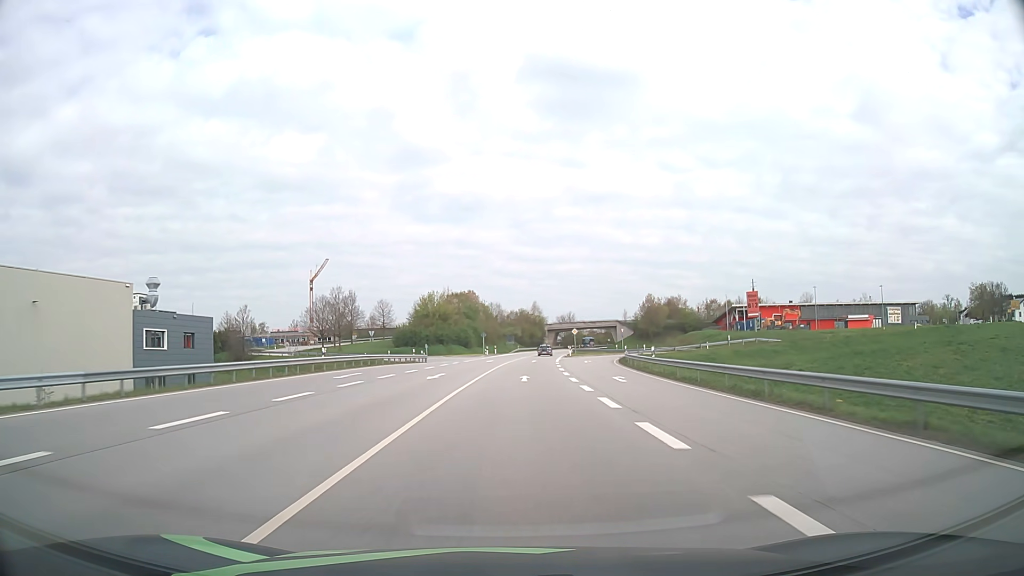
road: primary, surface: asphalt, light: Day
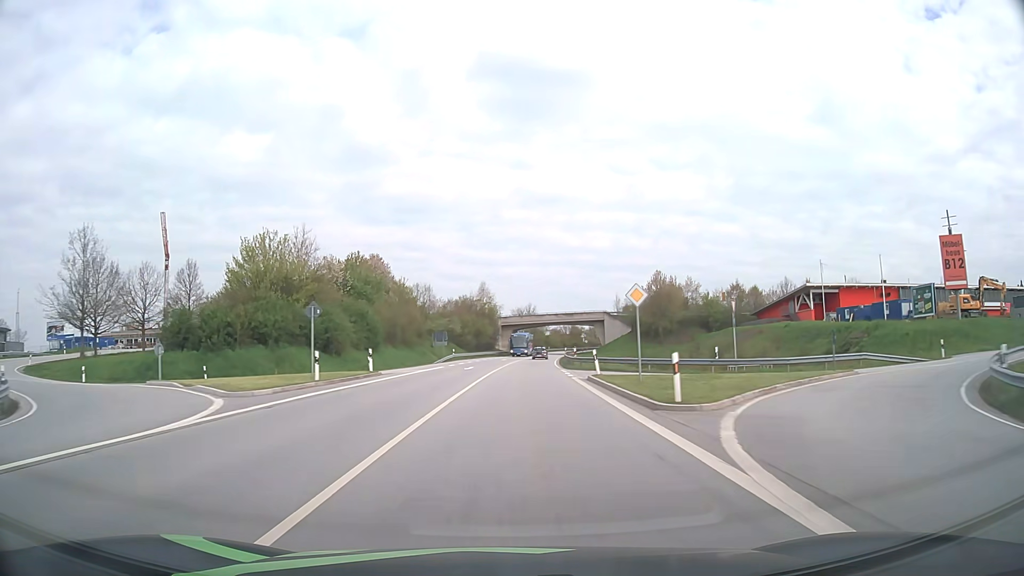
(+2.4, +63.0) m; +4°
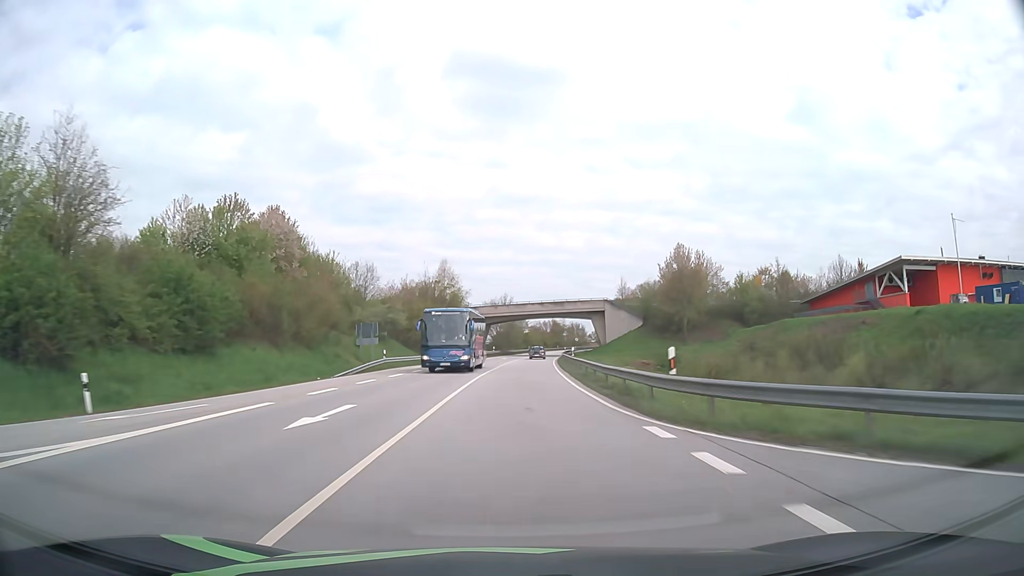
(+0.6, +31.6) m; +2°
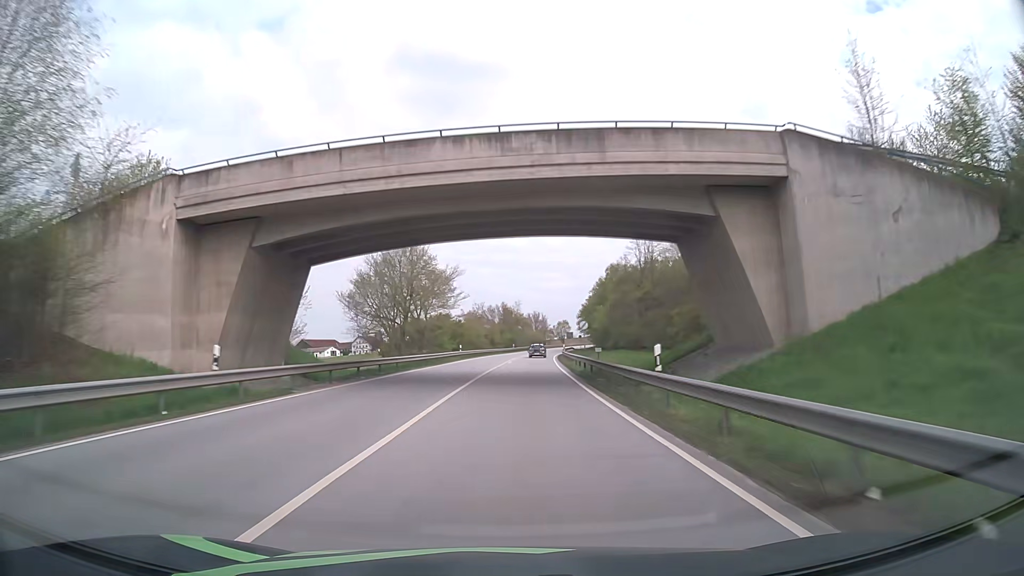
(+3.5, +78.9) m; +5°
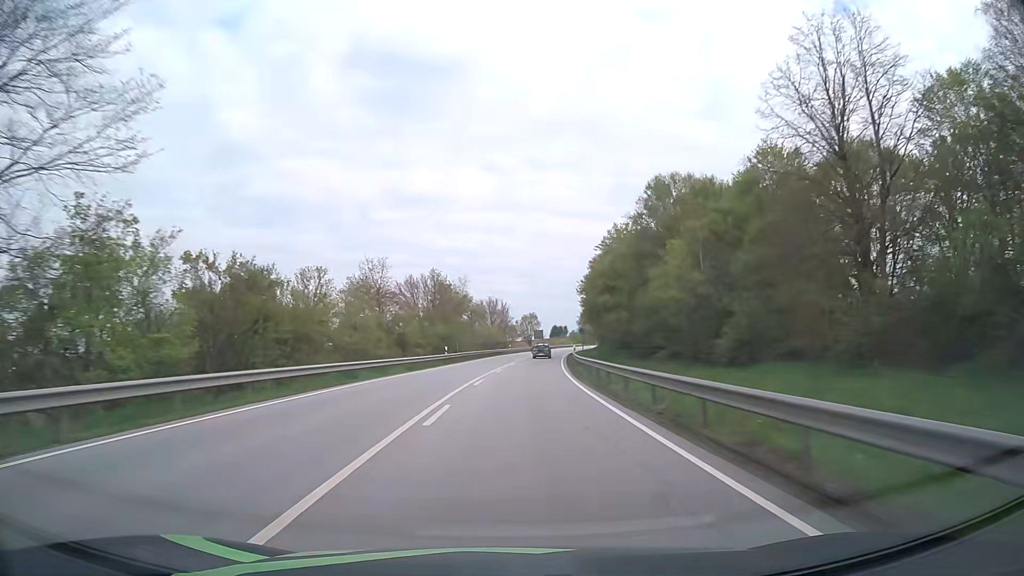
(+1.9, +63.2) m; +4°
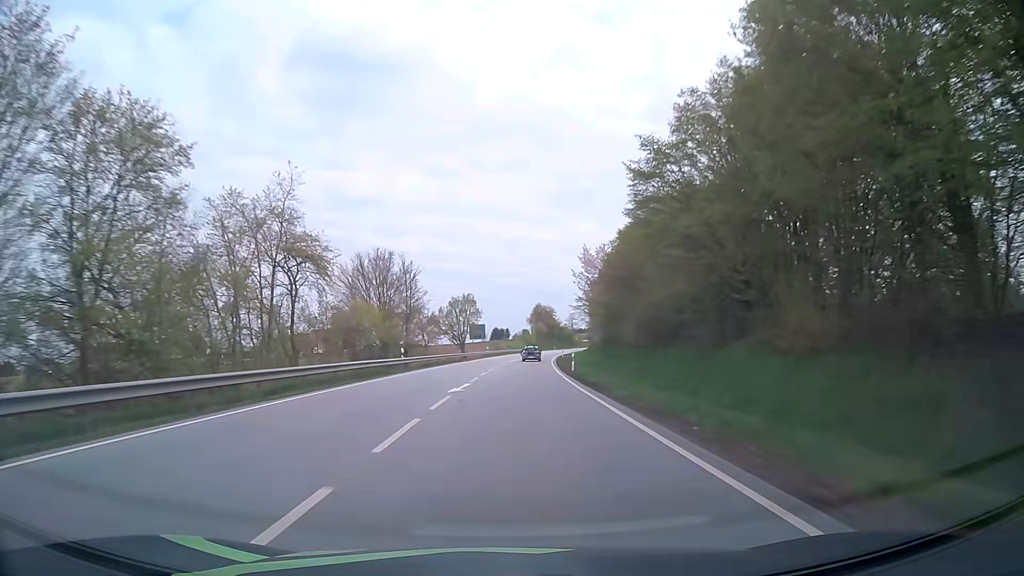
(+3.2, +63.1) m; +5°
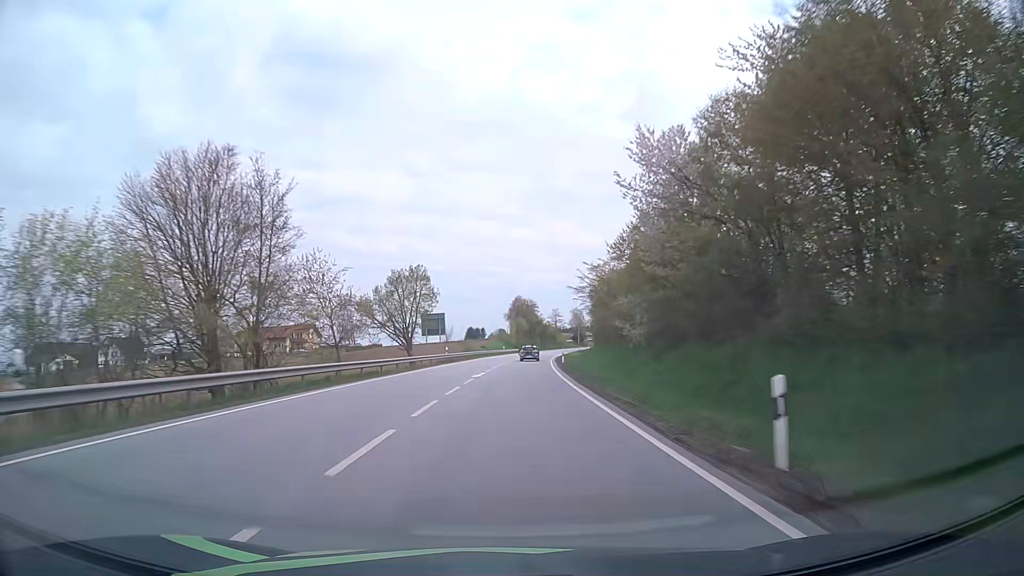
(+0.6, +31.6) m; +2°
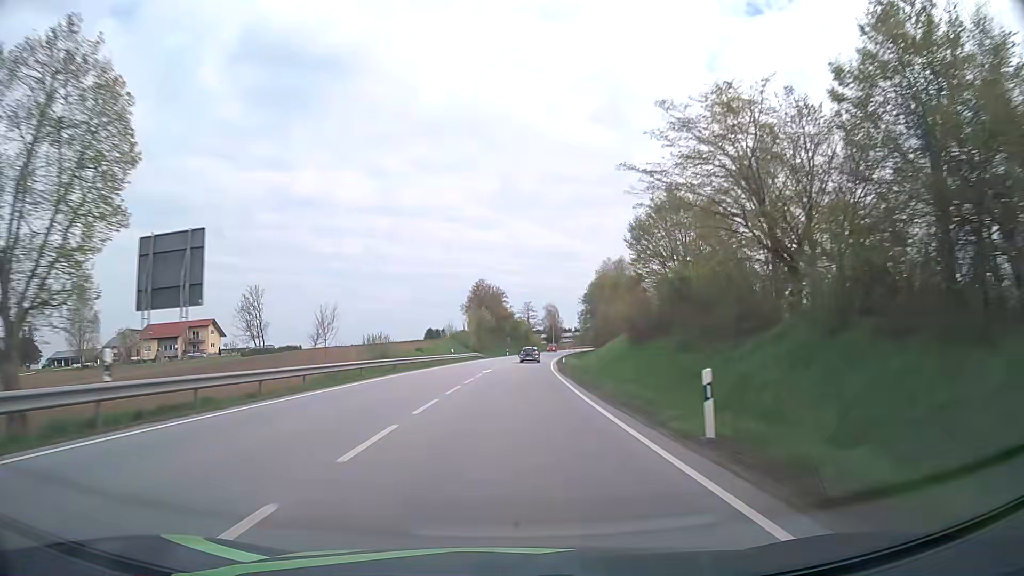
(+1.4, +47.4) m; +3°
(0, +10) (0, +20) (0, +30) (+1, +40) (+1, +50) (+2, +60) (+3, +70) (+4, +80) (+5, +90) (+6, +100) m
